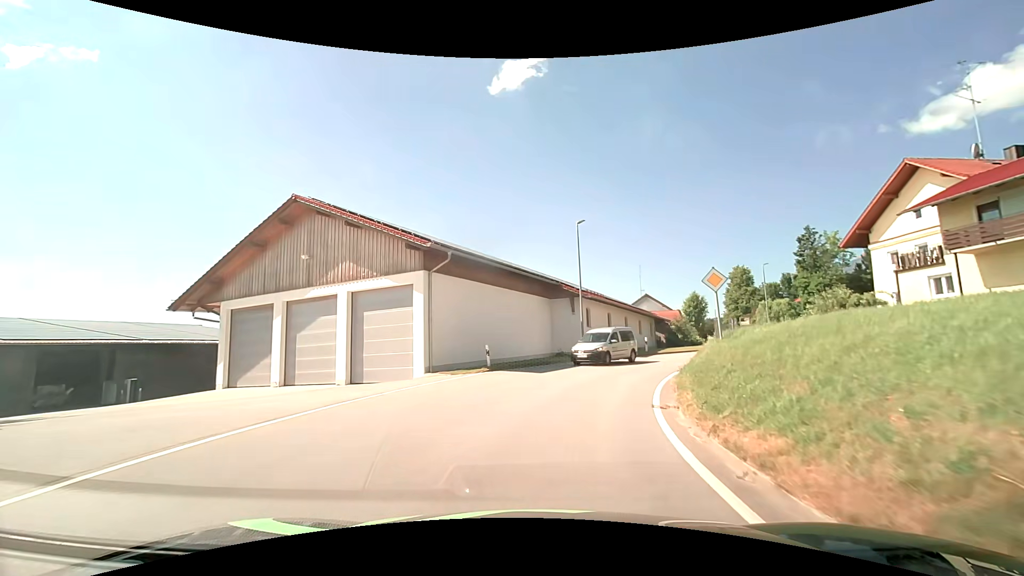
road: secondary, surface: asphalt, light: Day
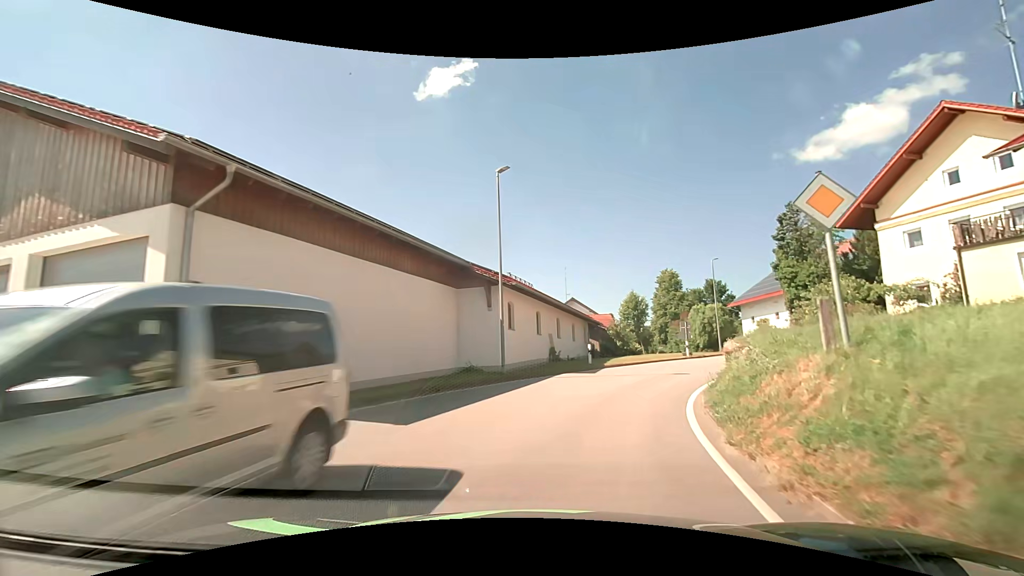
(+0.7, +10.7) m; +8°
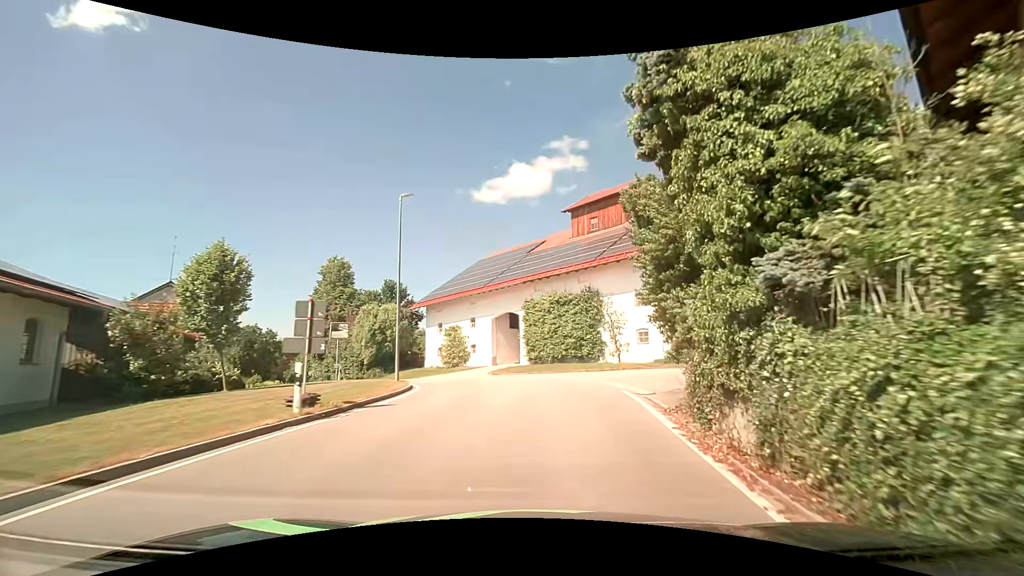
(+7.4, +24.0) m; +35°
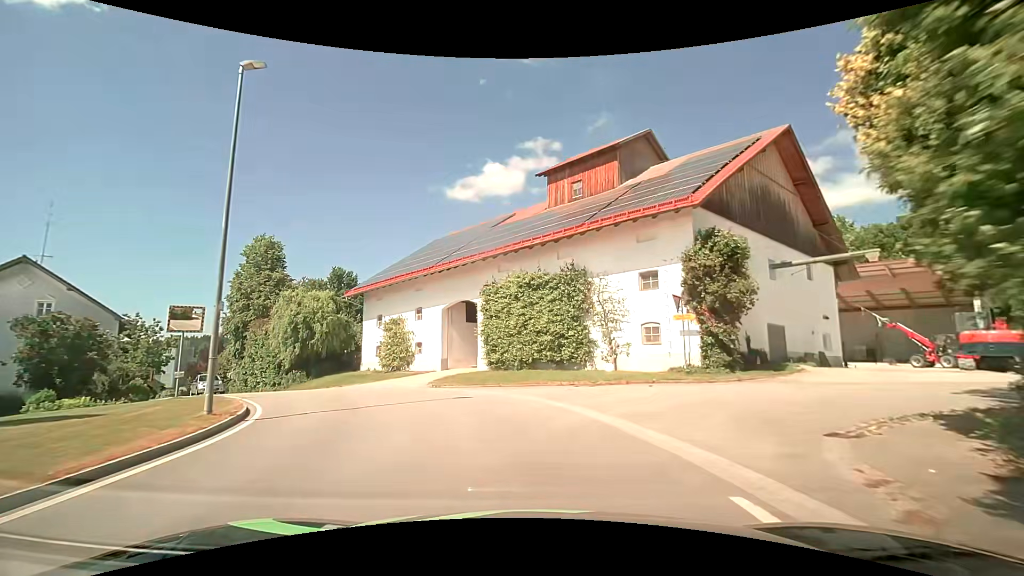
(+0.7, +10.1) m; +5°
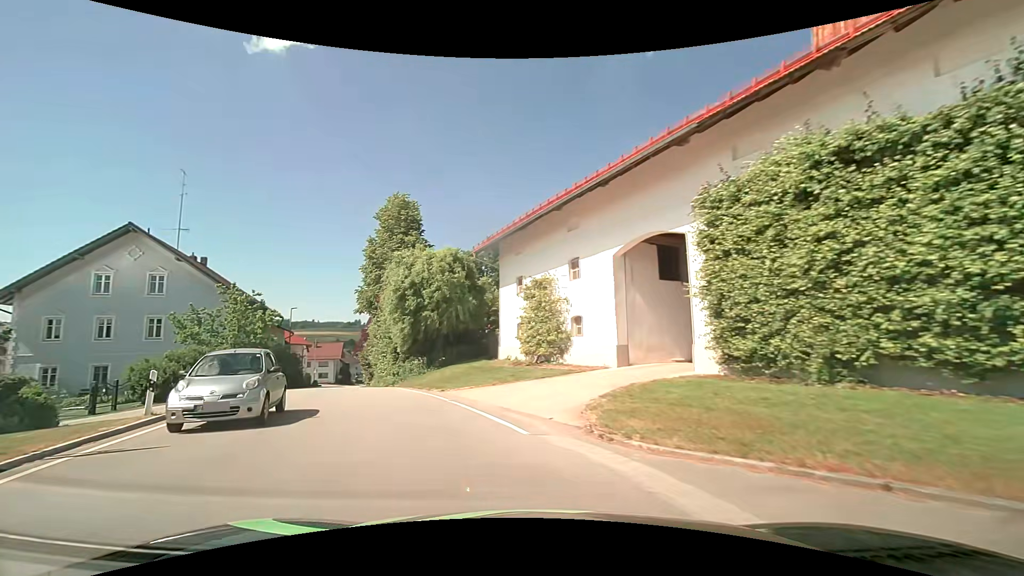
(-1.8, +14.8) m; -18°
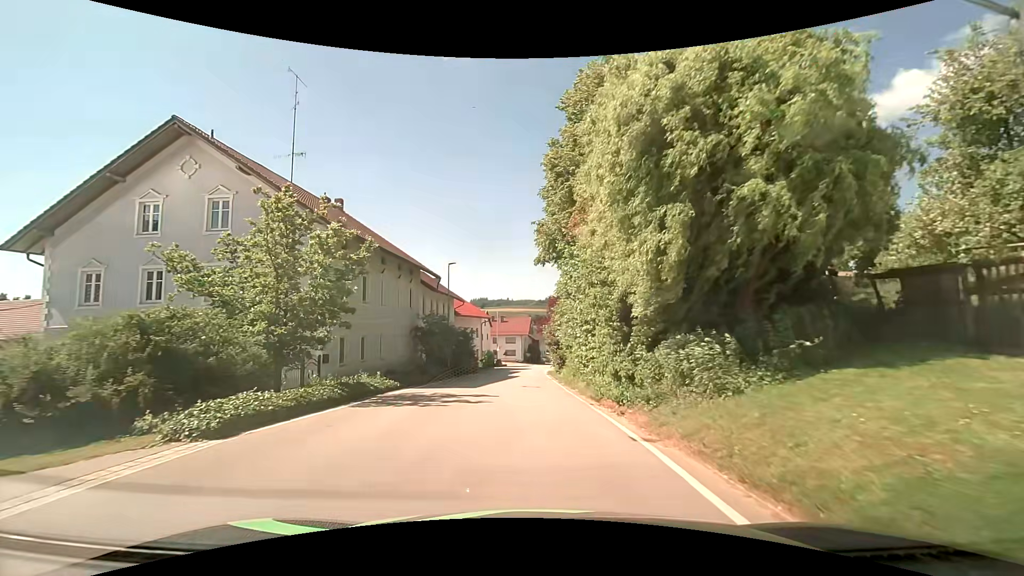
(-5.8, +18.8) m; -22°
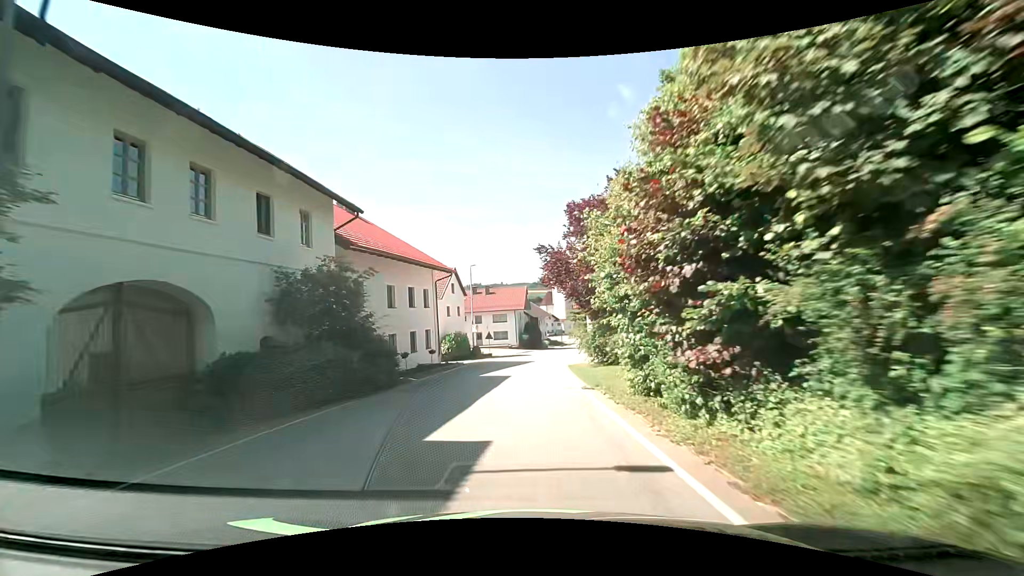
(-1.0, +31.0) m; -1°
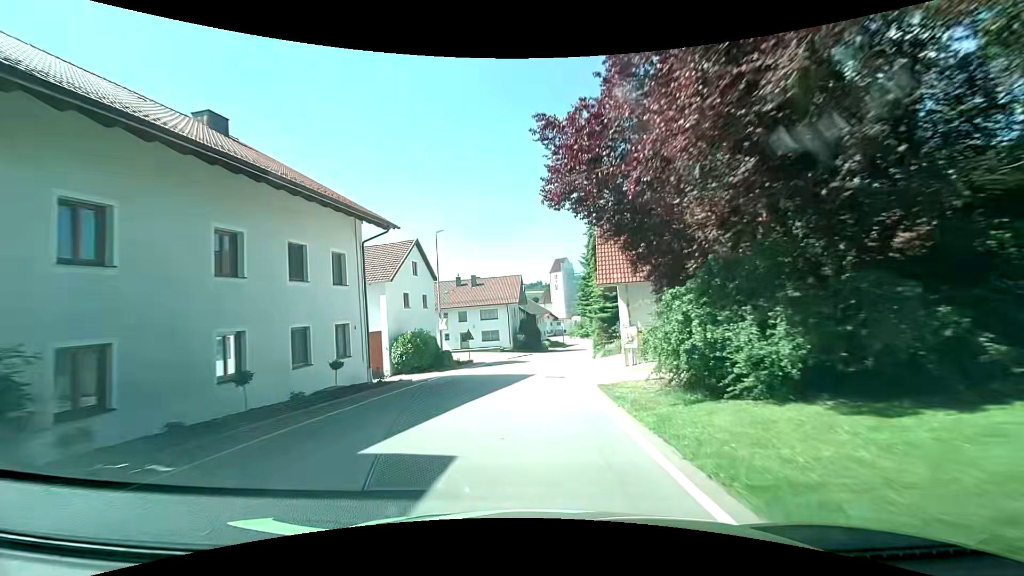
(+0.1, +14.6) m; 0°
(0, +10) (0, +20) (+1, +30) (+2, +40) (+4, +50) (+5, +60) (+7, +69) (+9, +79) (+11, +89) (+12, +99) m
